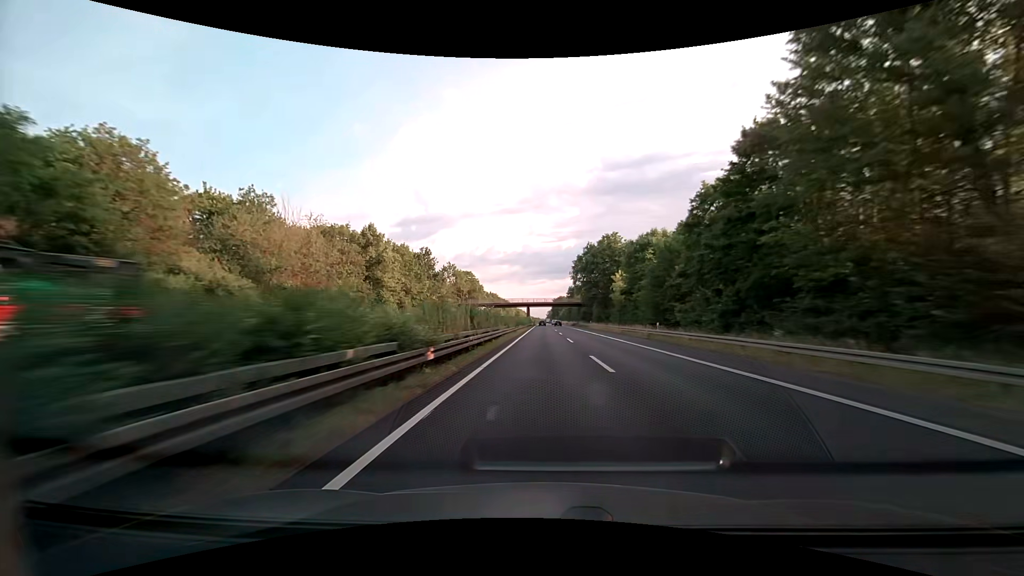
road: trunk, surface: asphalt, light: Day
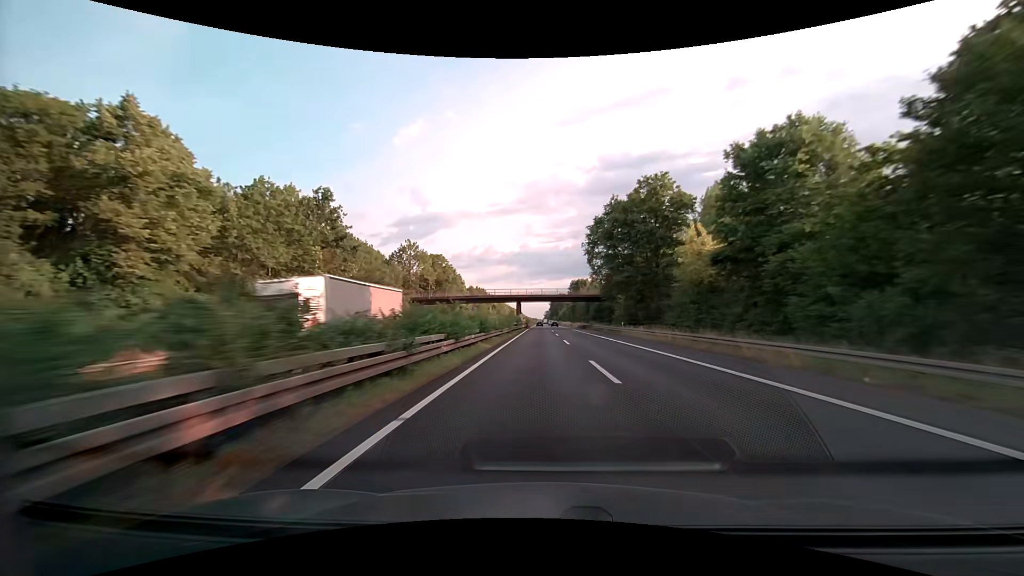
(+0.1, +38.4) m; 0°
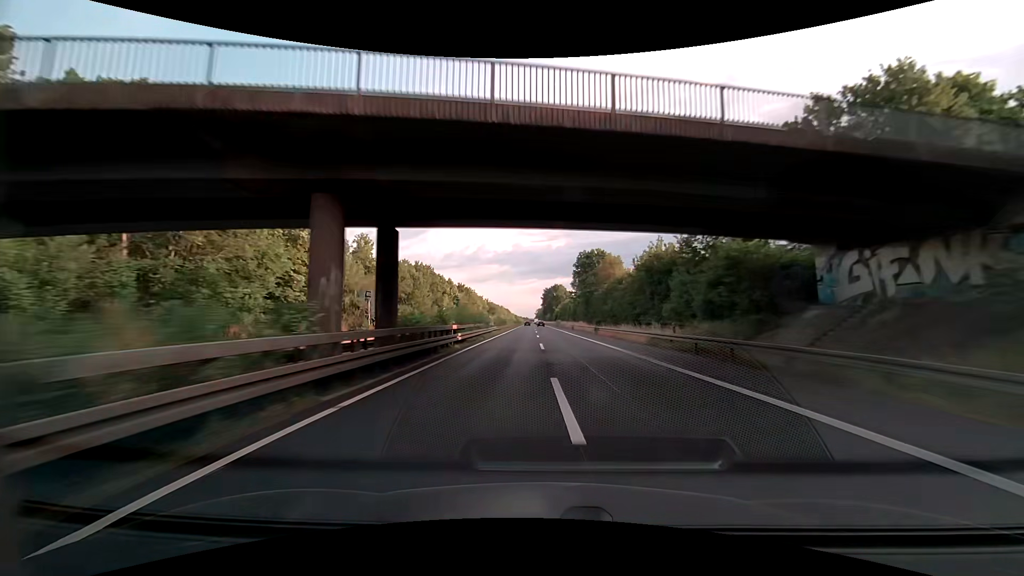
(+0.8, +77.2) m; +1°
(0, +10) (0, +20) (0, +30) (0, +40) (0, +50) (0, +60) (0, +70) (0, +80) (0, +90) (0, +100) m
